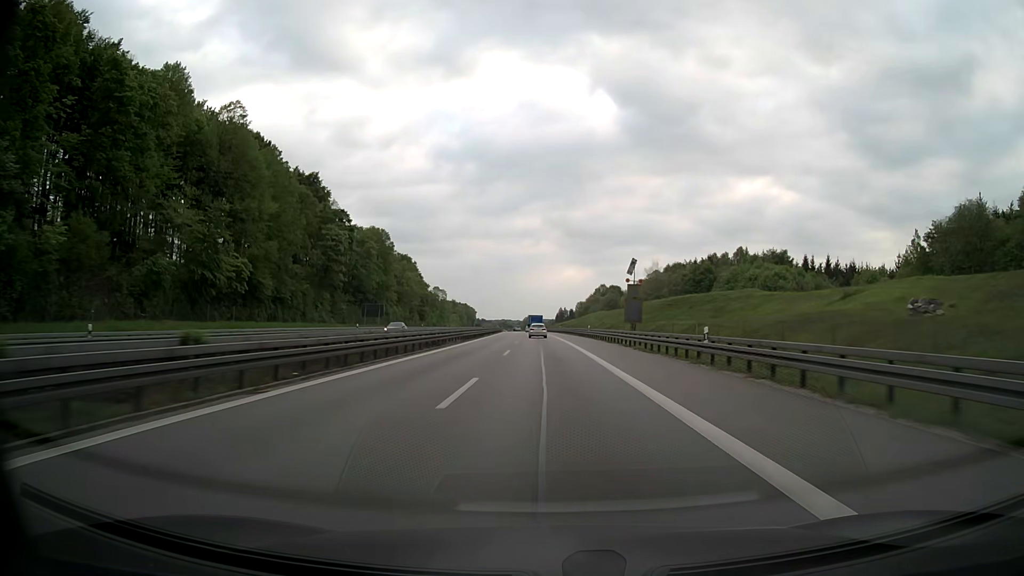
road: motorway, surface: asphalt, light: Day
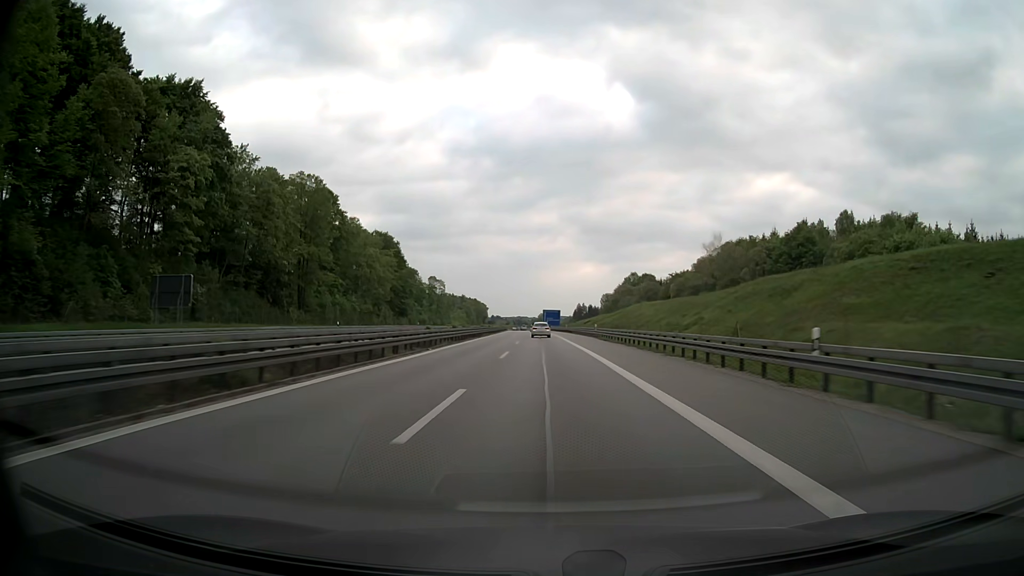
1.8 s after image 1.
(-0.7, +57.2) m; -1°
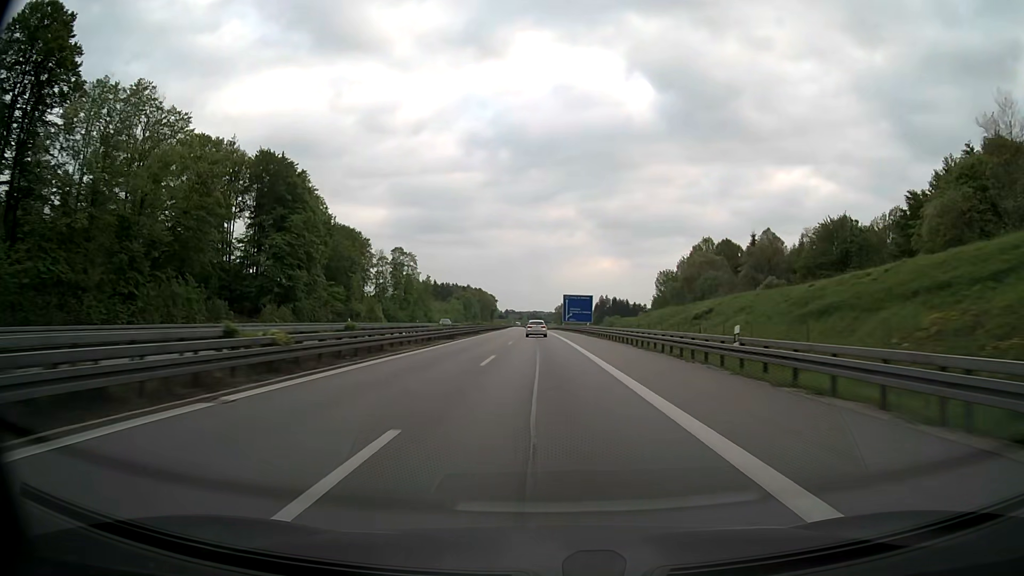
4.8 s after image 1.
(-1.5, +95.4) m; -1°
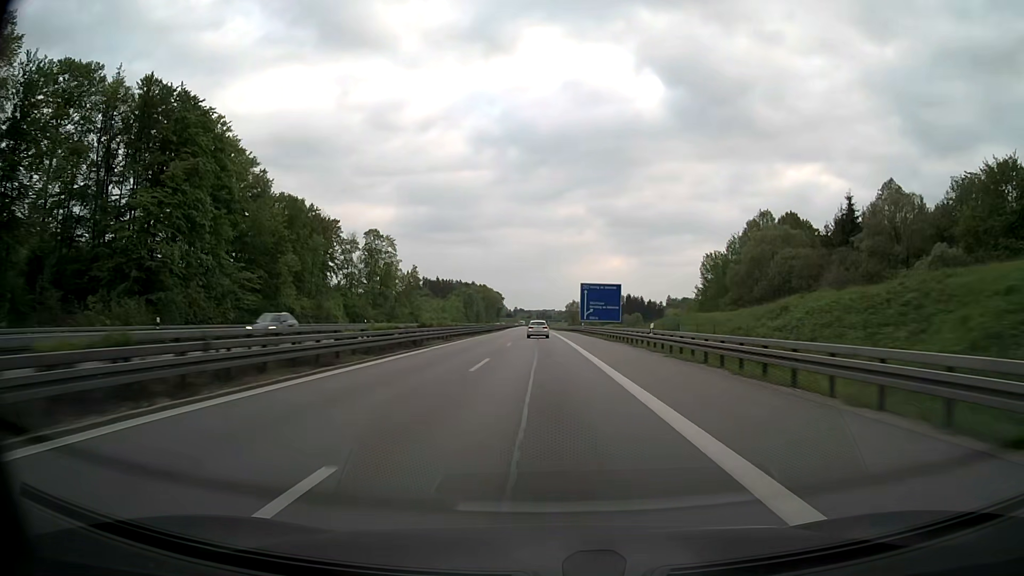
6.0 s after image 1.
(-0.2, +38.2) m; -1°
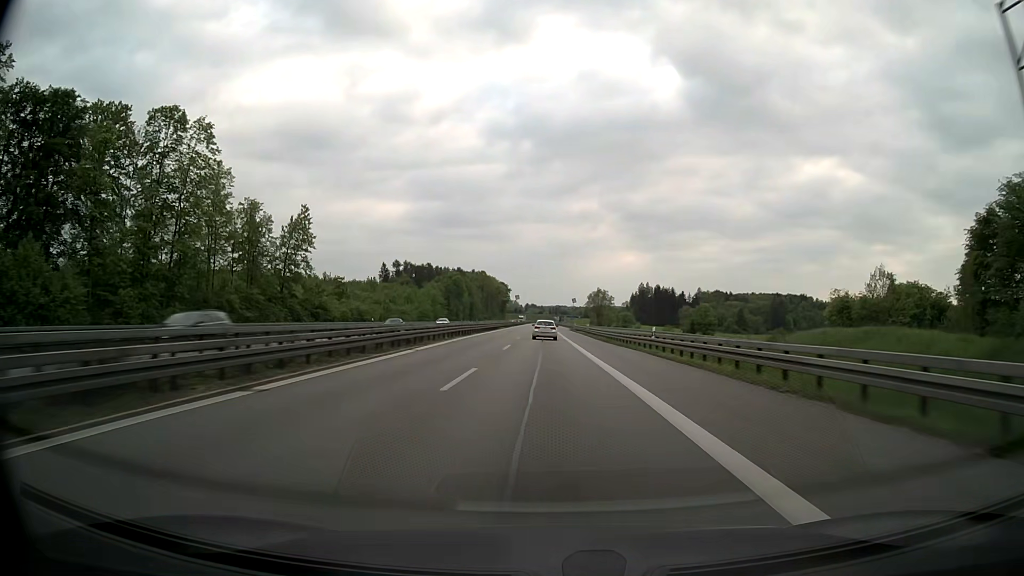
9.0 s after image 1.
(-1.1, +95.4) m; -1°
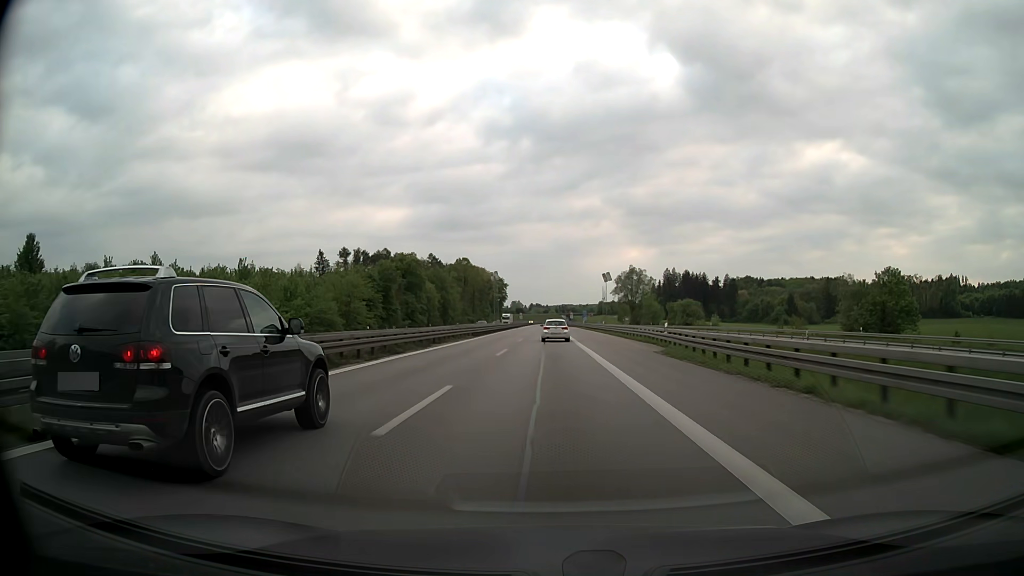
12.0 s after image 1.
(-0.2, +94.9) m; 0°
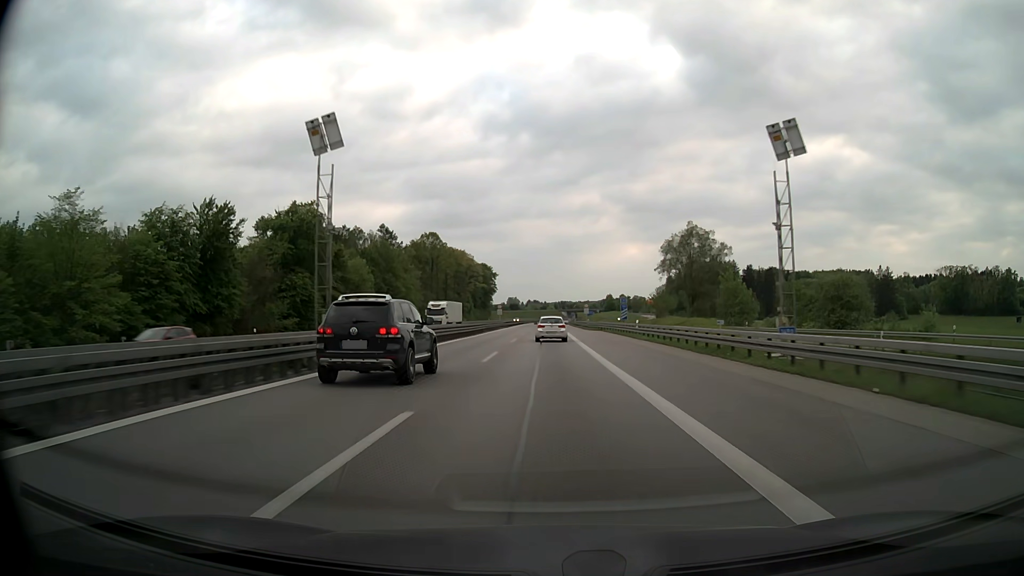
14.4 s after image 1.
(+0.1, +74.5) m; 0°
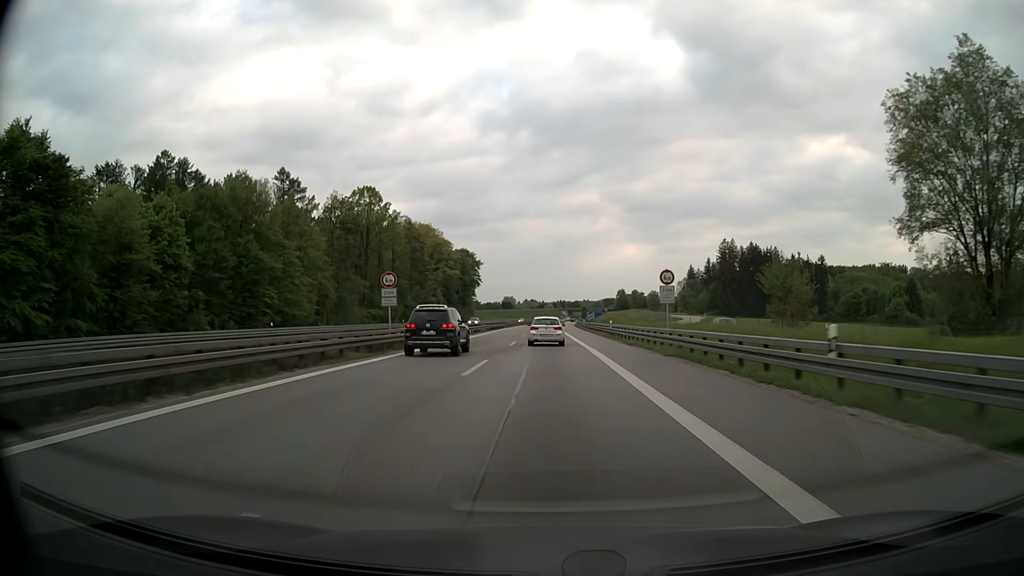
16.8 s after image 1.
(+0.2, +72.3) m; 0°
(0, +10) (0, +20) (0, +30) (0, +40) (0, +50) (0, +60) (0, +70) (0, +80) (0, +90) (0, +100) m
